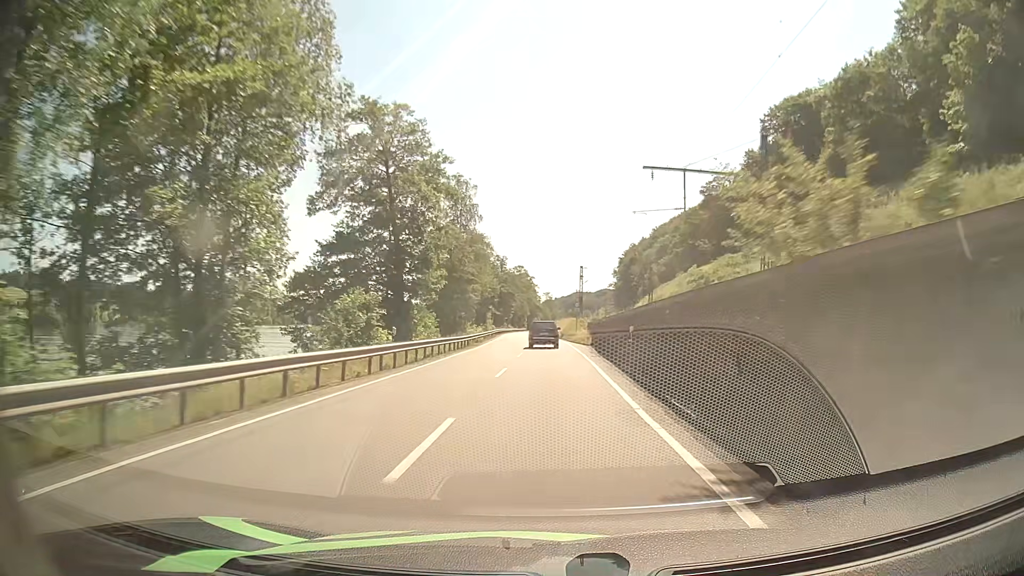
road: primary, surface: asphalt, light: Day
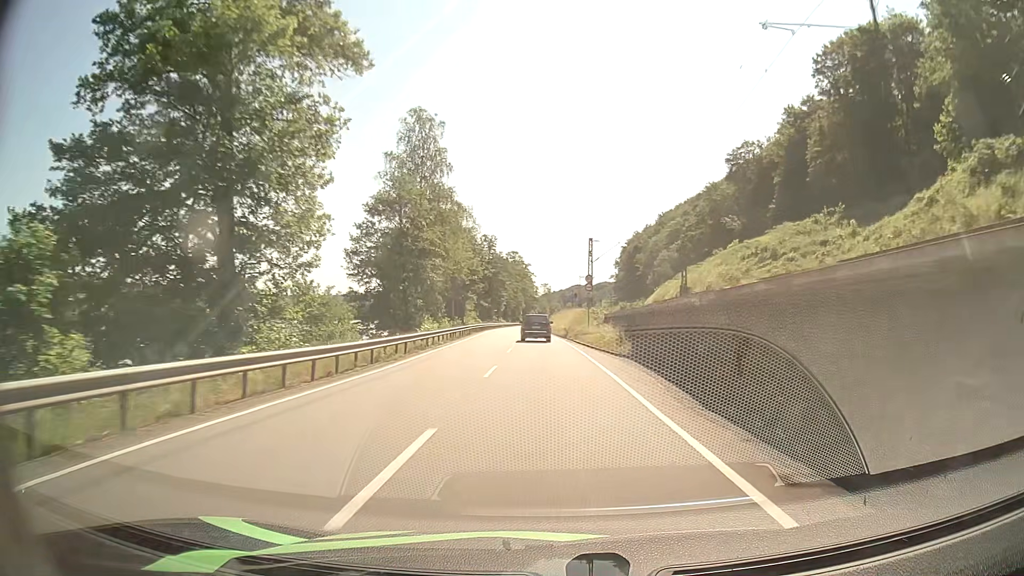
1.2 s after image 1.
(0.0, +25.1) m; 0°
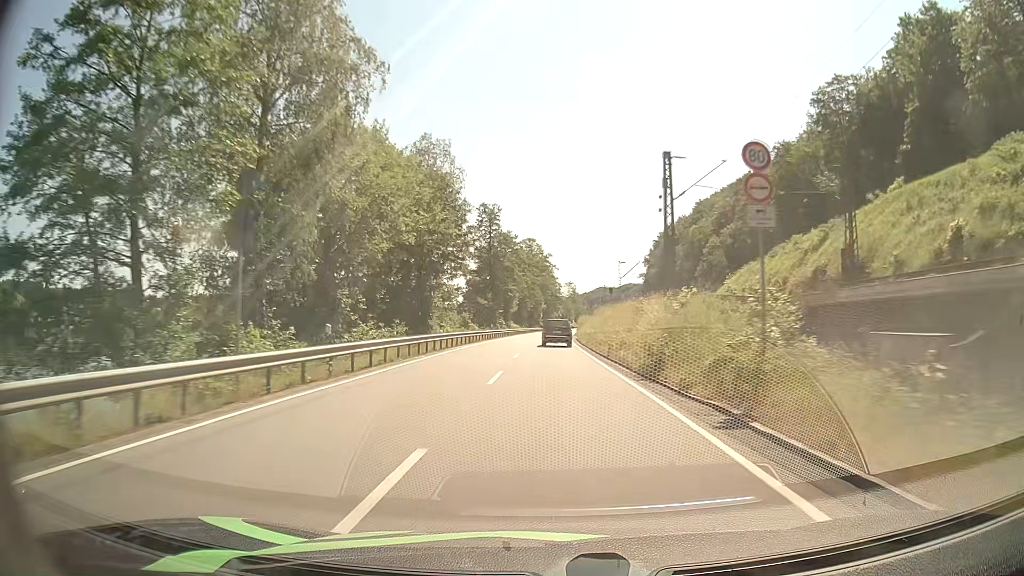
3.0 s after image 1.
(-0.5, +37.2) m; -2°
(0, +10) (0, +20) (0, +30) (0, +40) (0, +50) (0, +60) (+1, +70) (+1, +80) (+1, +90) (+2, +100) m
